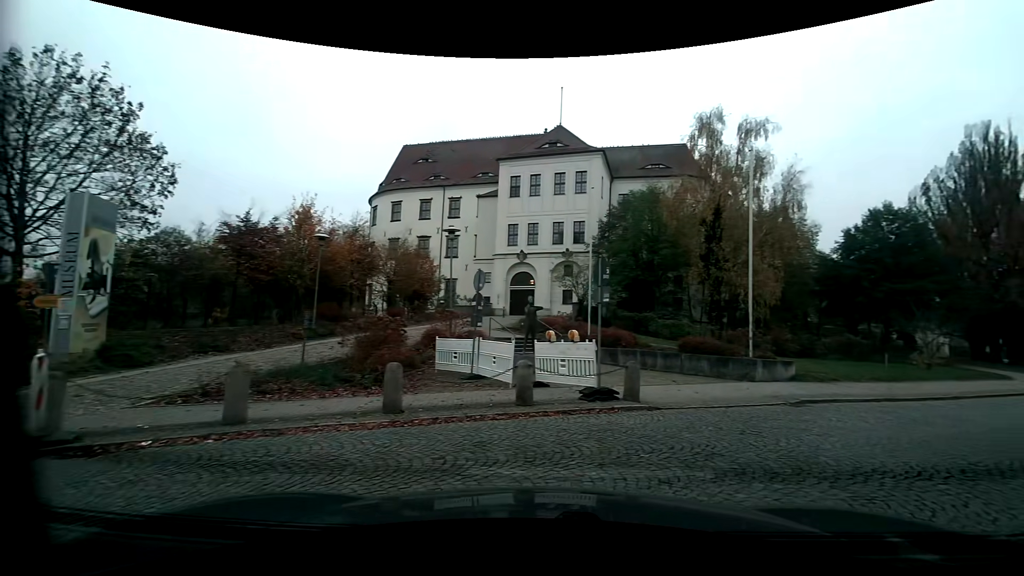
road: residential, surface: sett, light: Day
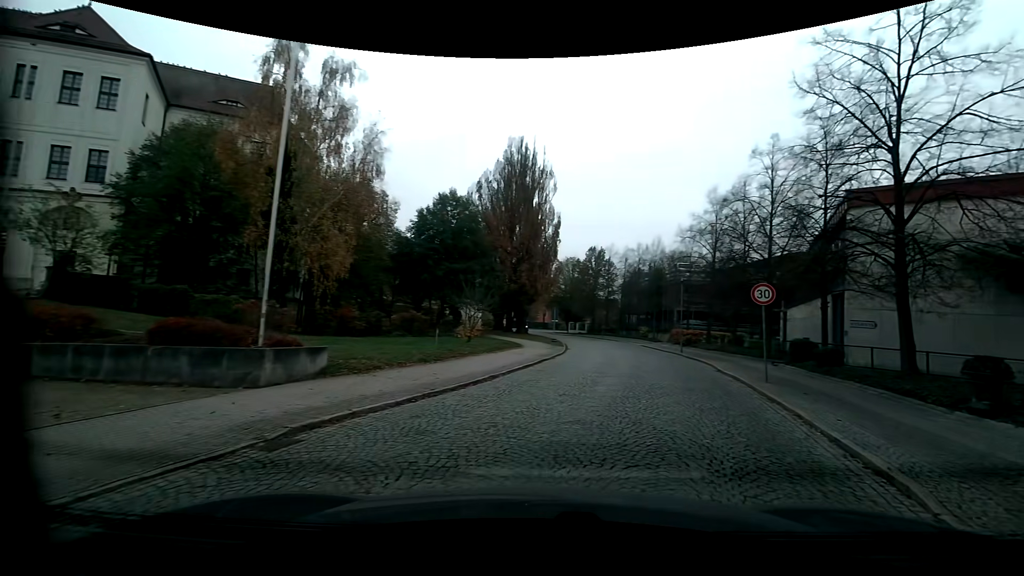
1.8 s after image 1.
(+2.9, +6.5) m; +46°
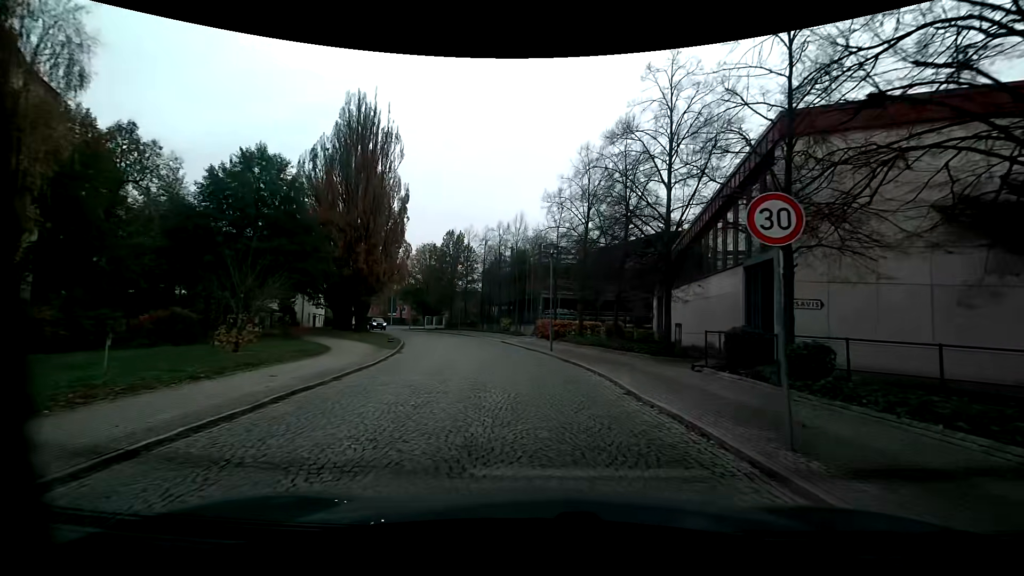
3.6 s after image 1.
(+1.6, +10.1) m; +13°
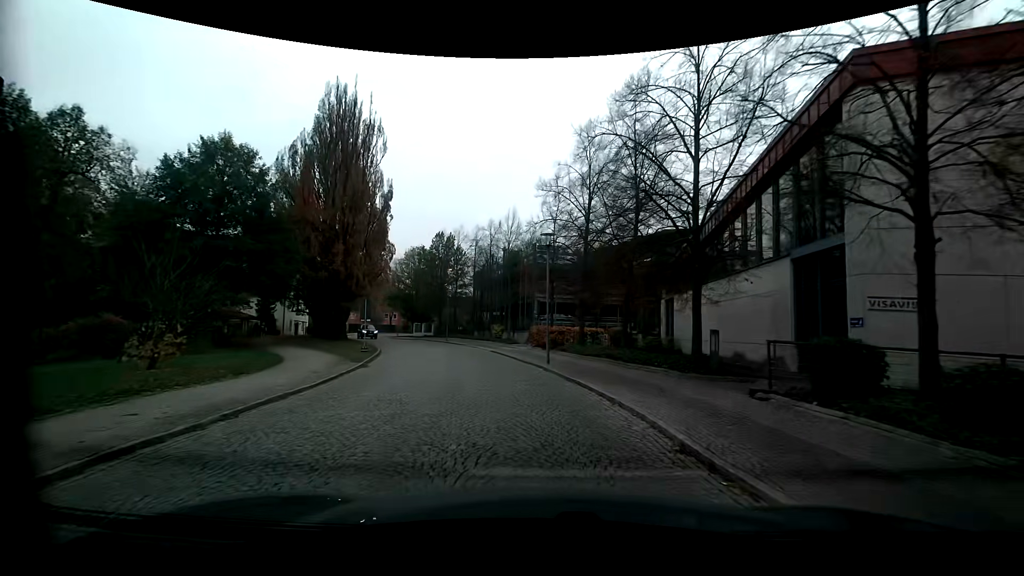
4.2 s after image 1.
(+0.1, +4.2) m; +2°
